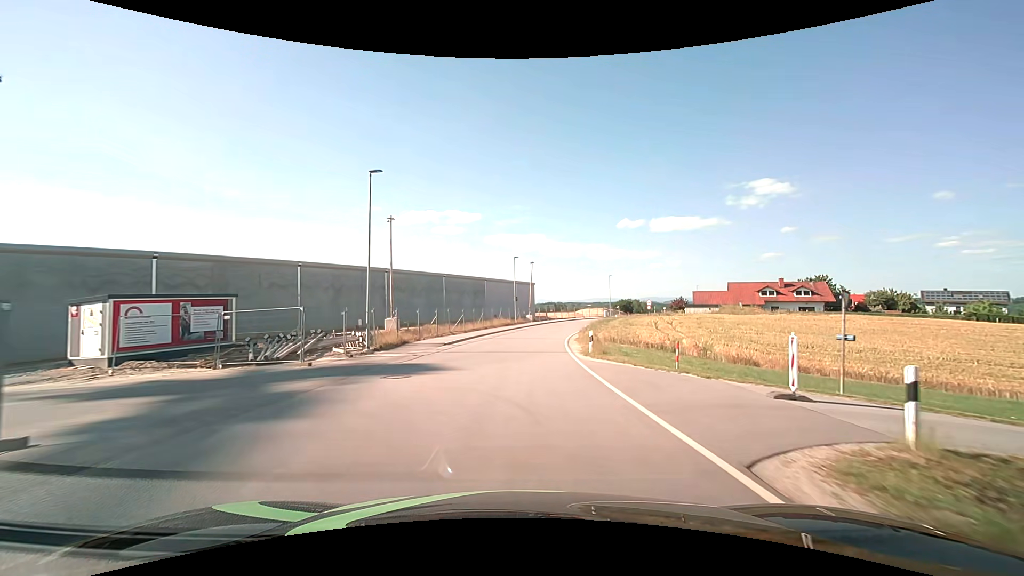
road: unclassified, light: Day
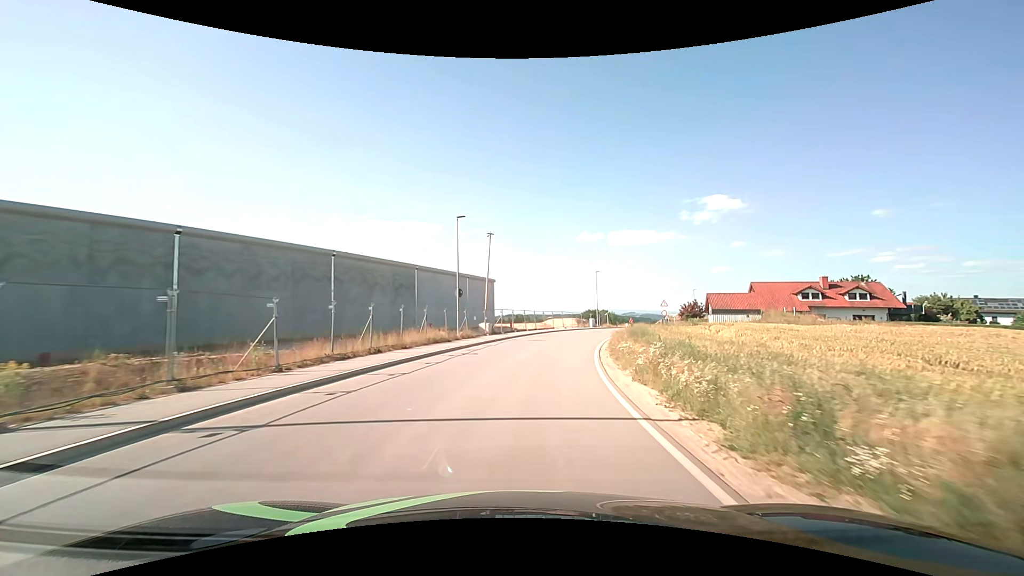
(+0.9, +27.5) m; +4°
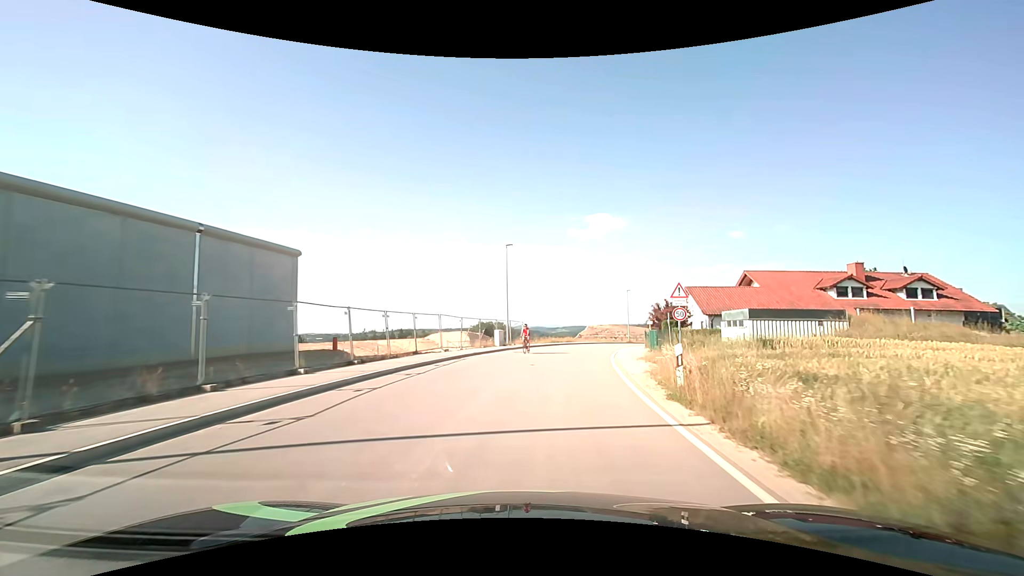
(+3.4, +33.1) m; +12°
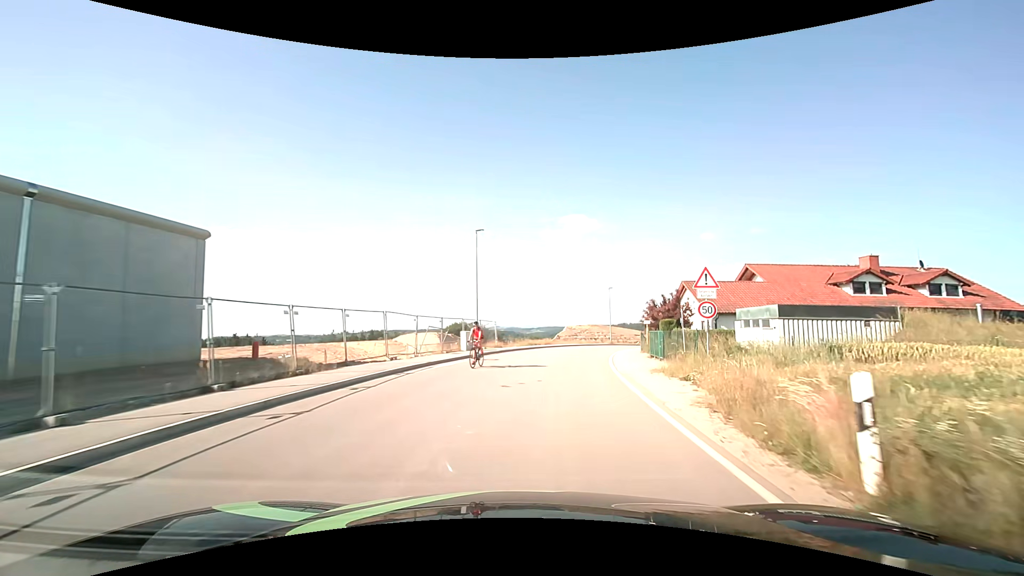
(+0.2, +6.3) m; +3°
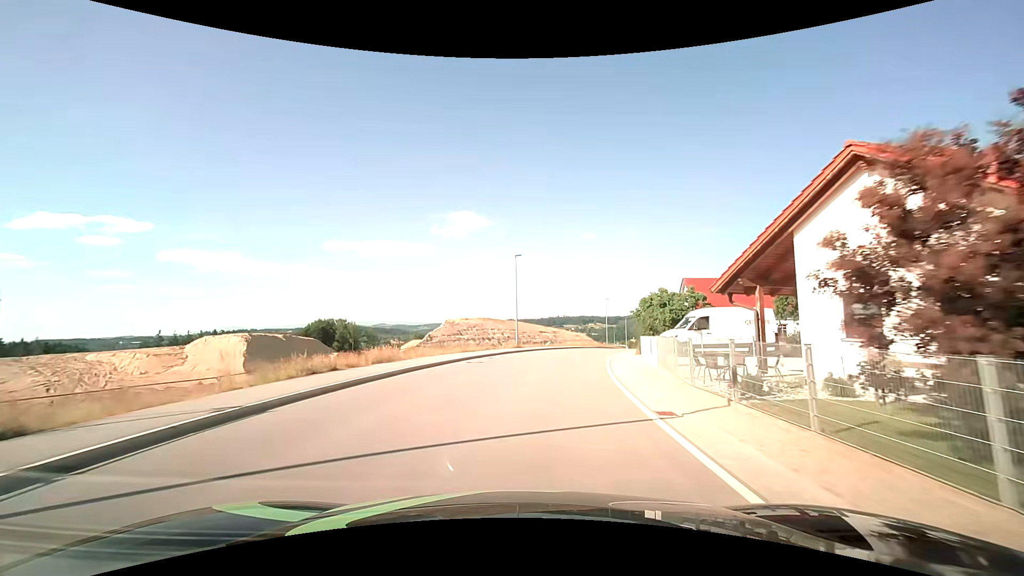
(+3.6, +30.0) m; +13°
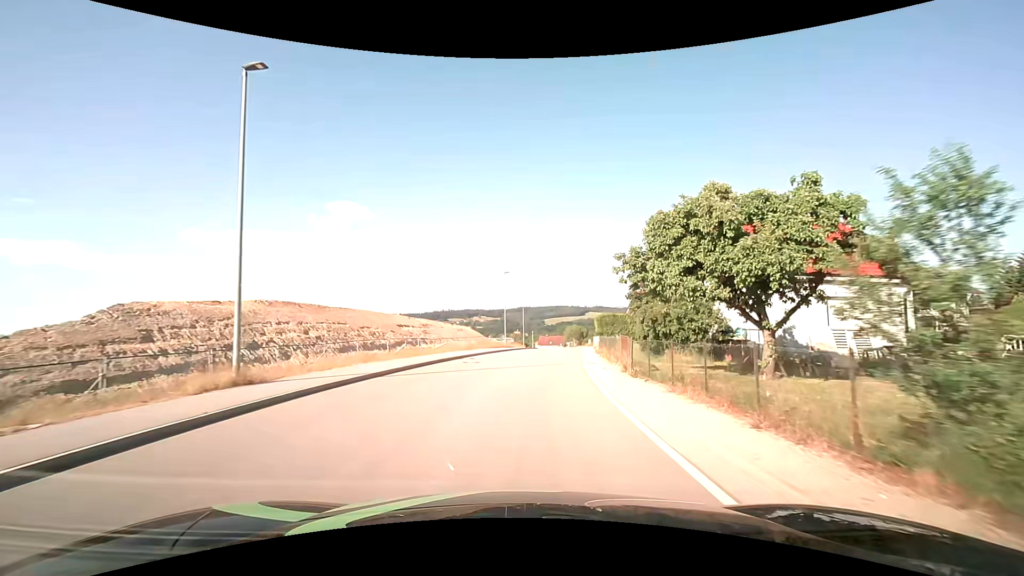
(+3.2, +30.1) m; +13°
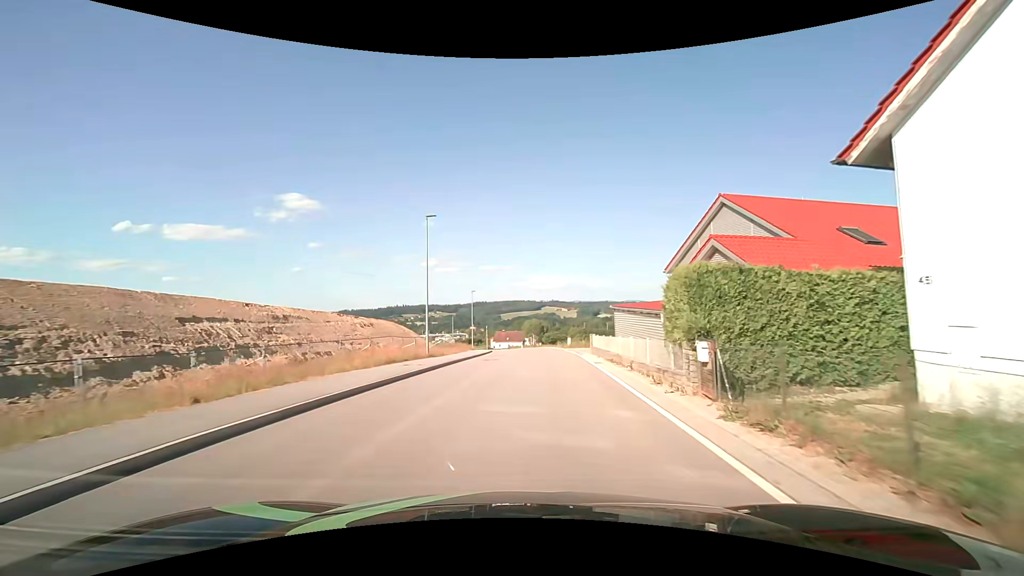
(+1.1, +24.9) m; +5°
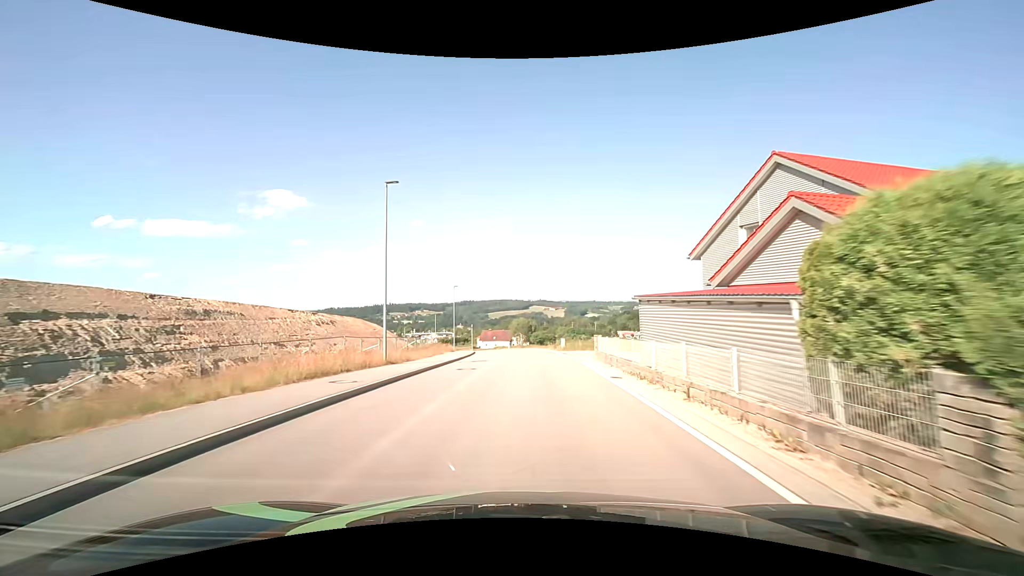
(+0.1, +6.4) m; +1°
(0, +10) (0, +20) (+1, +30) (+1, +40) (0, +50) (-1, +60) (-2, +70) (-3, +80) (-5, +90) (-8, +99) m
